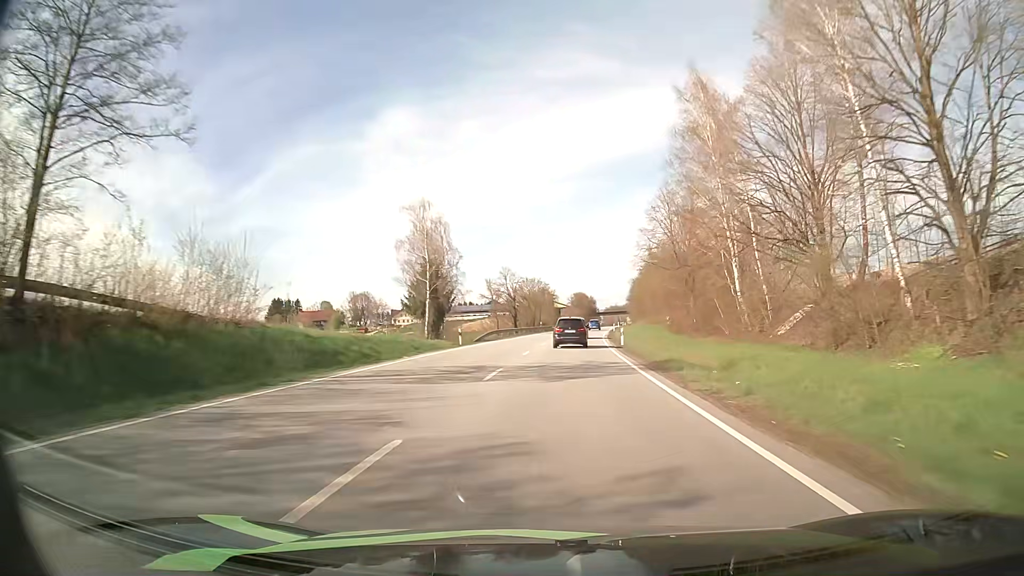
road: primary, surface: asphalt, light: Day
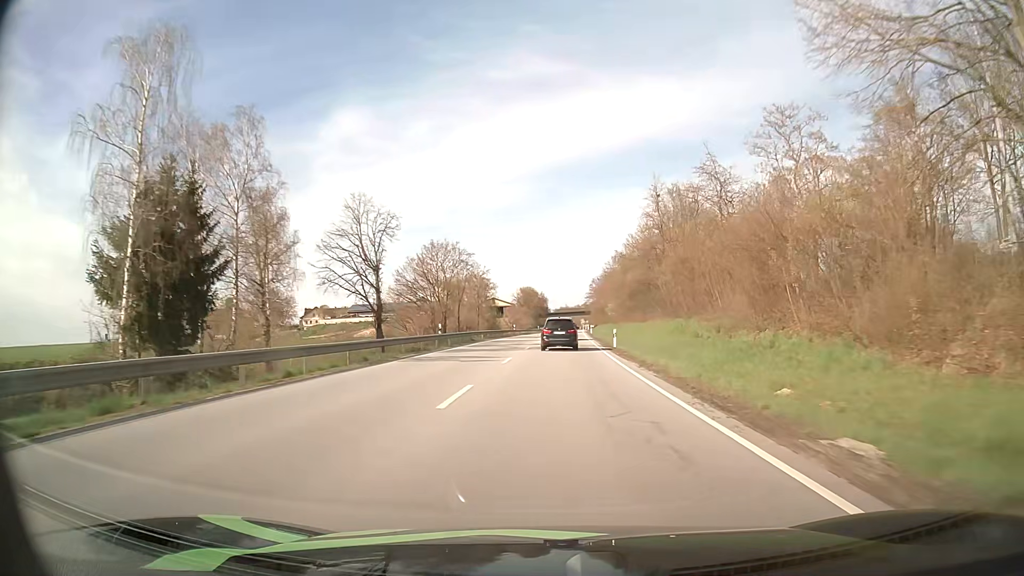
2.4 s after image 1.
(+2.5, +53.4) m; +5°
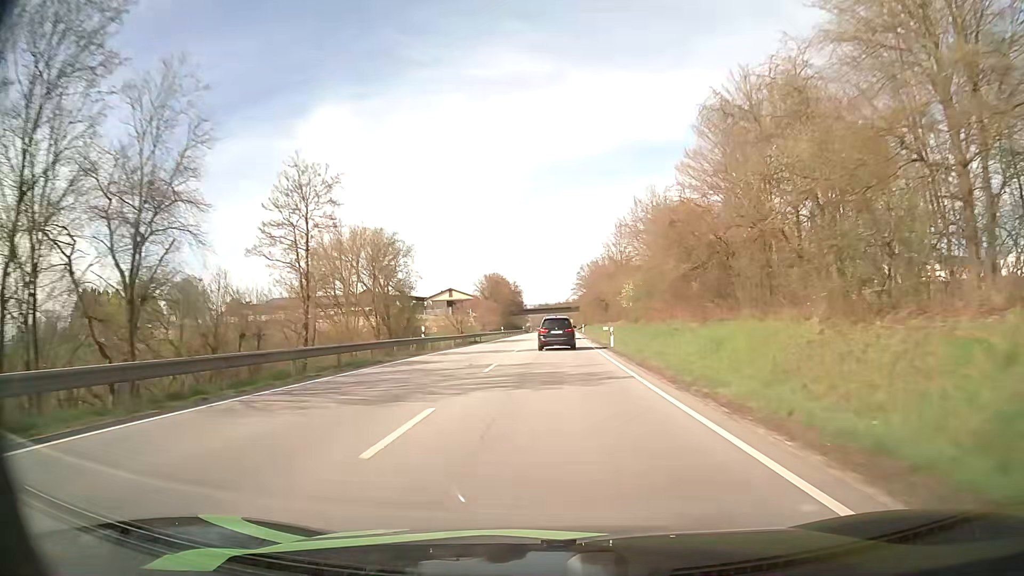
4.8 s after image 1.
(+1.2, +52.4) m; +2°
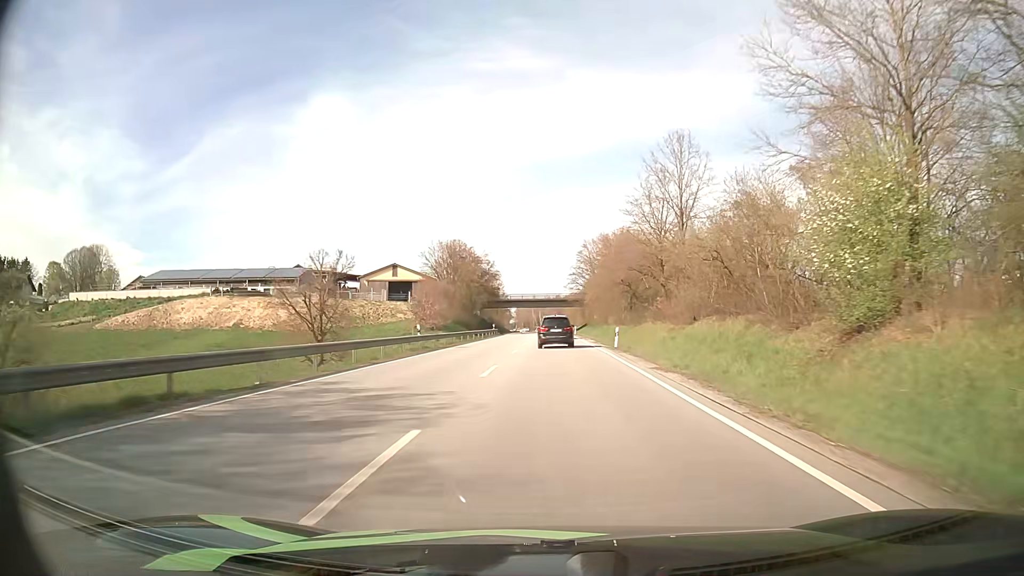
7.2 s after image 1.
(+0.2, +50.8) m; +1°
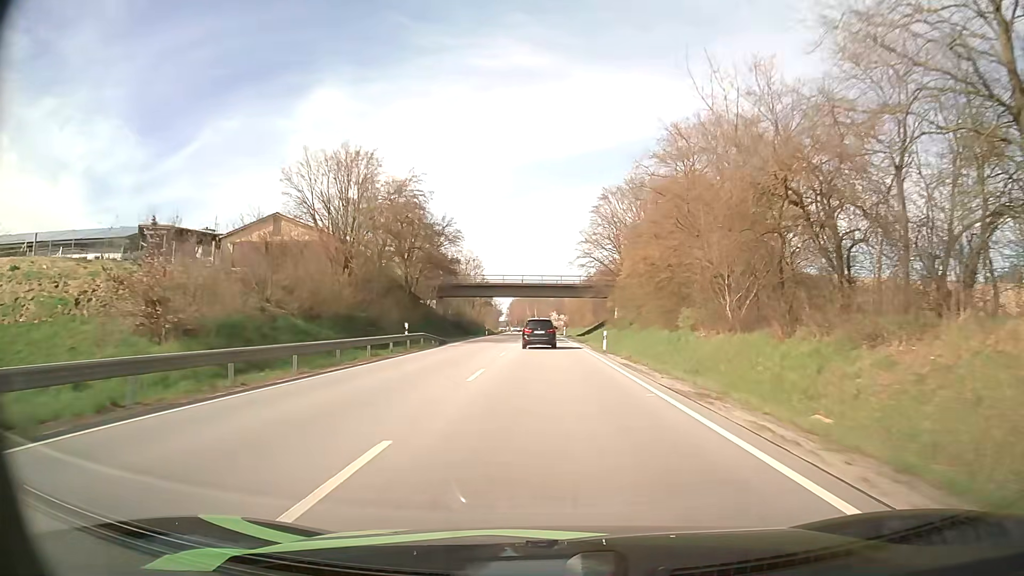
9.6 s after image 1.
(+0.5, +49.3) m; 0°
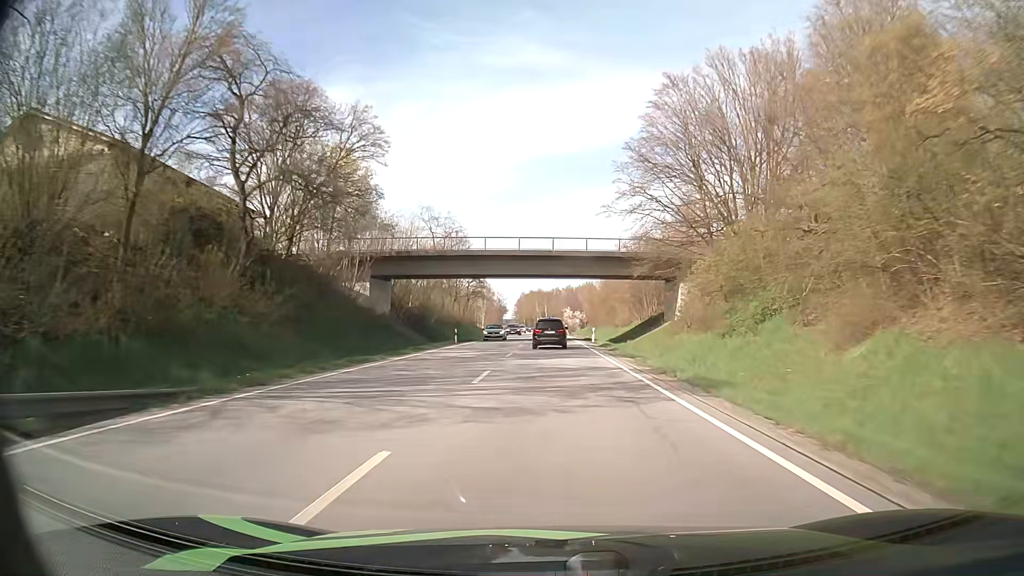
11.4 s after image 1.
(-0.3, +37.1) m; -1°
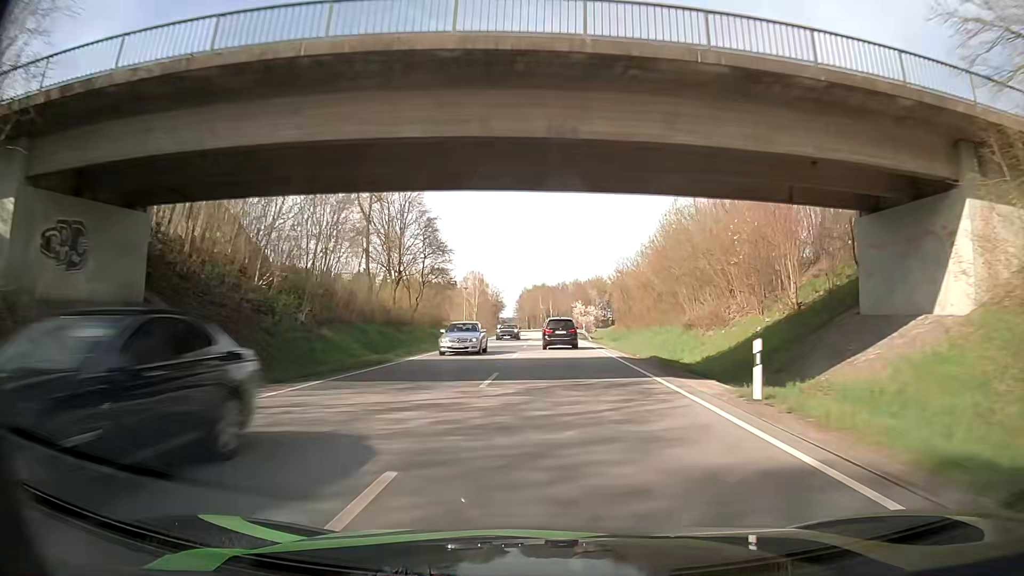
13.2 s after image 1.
(-0.2, +37.4) m; 0°
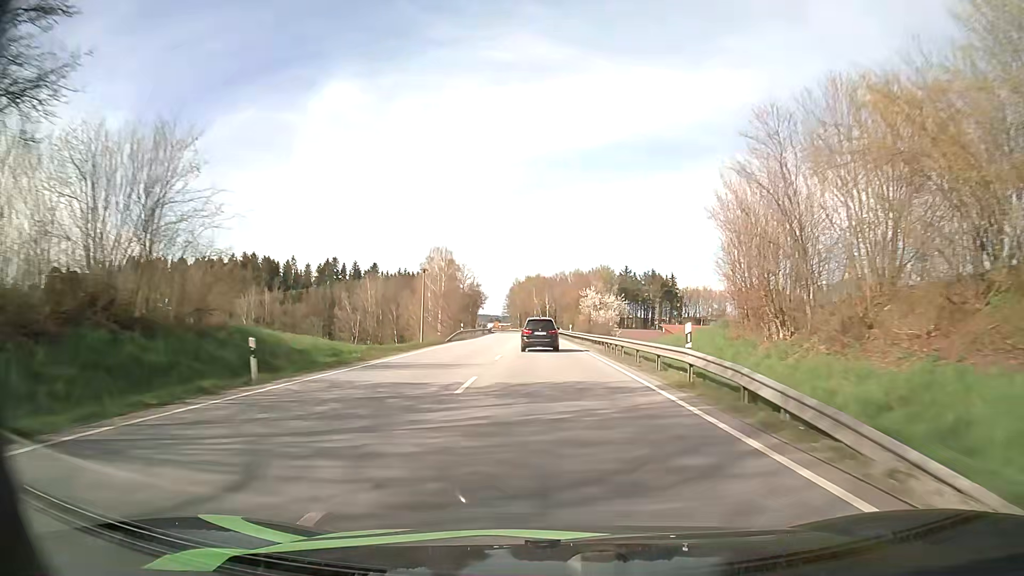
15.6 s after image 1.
(+0.2, +49.9) m; 0°
(0, +10) (0, +20) (0, +30) (0, +40) (0, +50) (-1, +60) (-1, +70) (-1, +80) (-2, +90) (-2, +100) m
